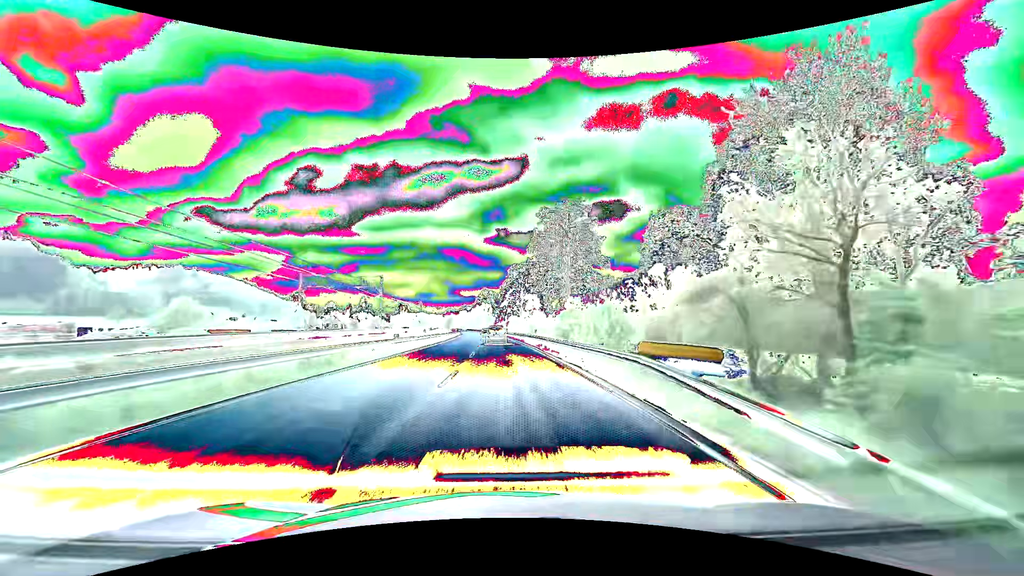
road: primary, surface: asphalt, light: Day
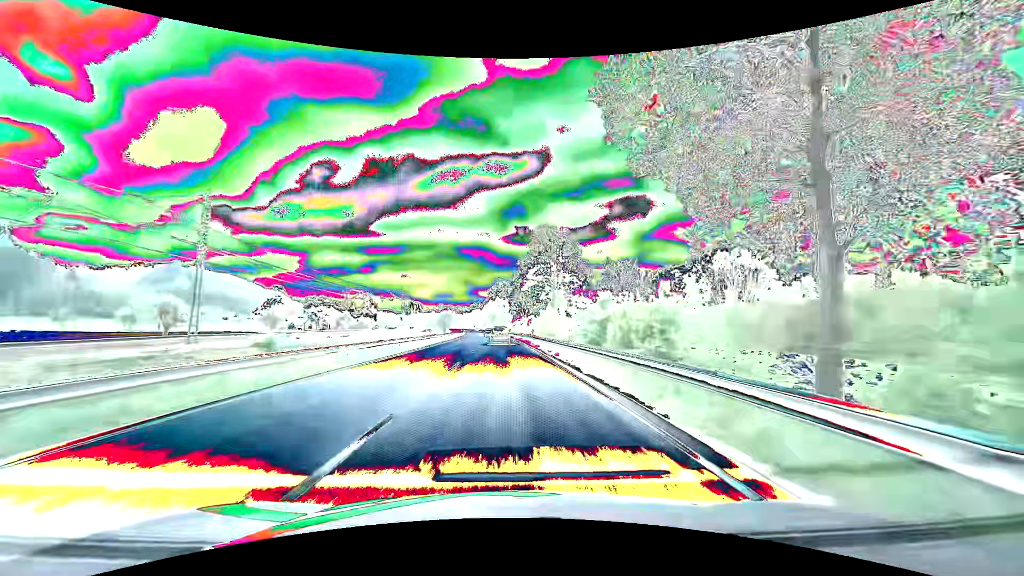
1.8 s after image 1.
(-0.9, +44.8) m; -2°
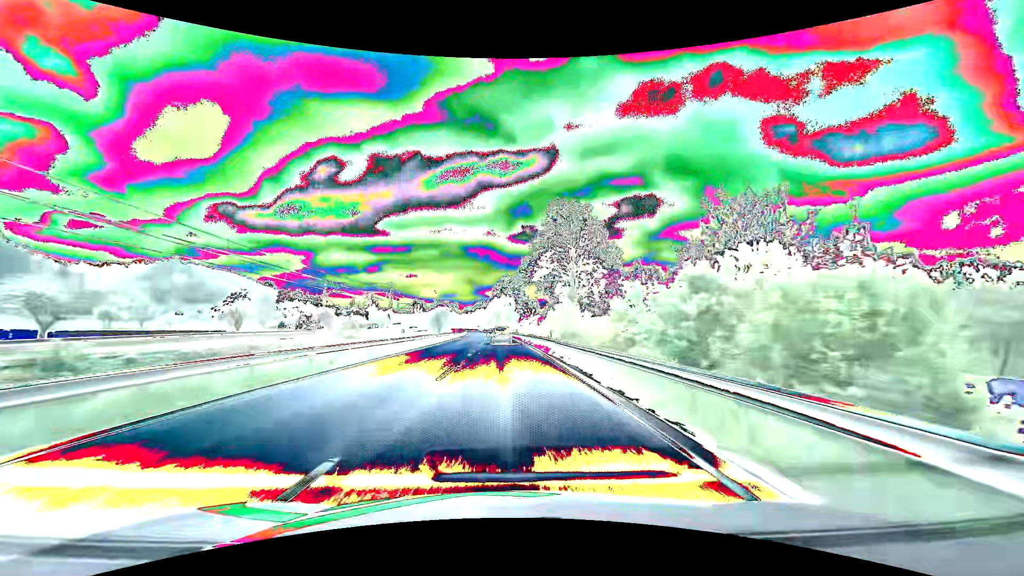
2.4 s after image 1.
(-0.1, +14.9) m; -1°
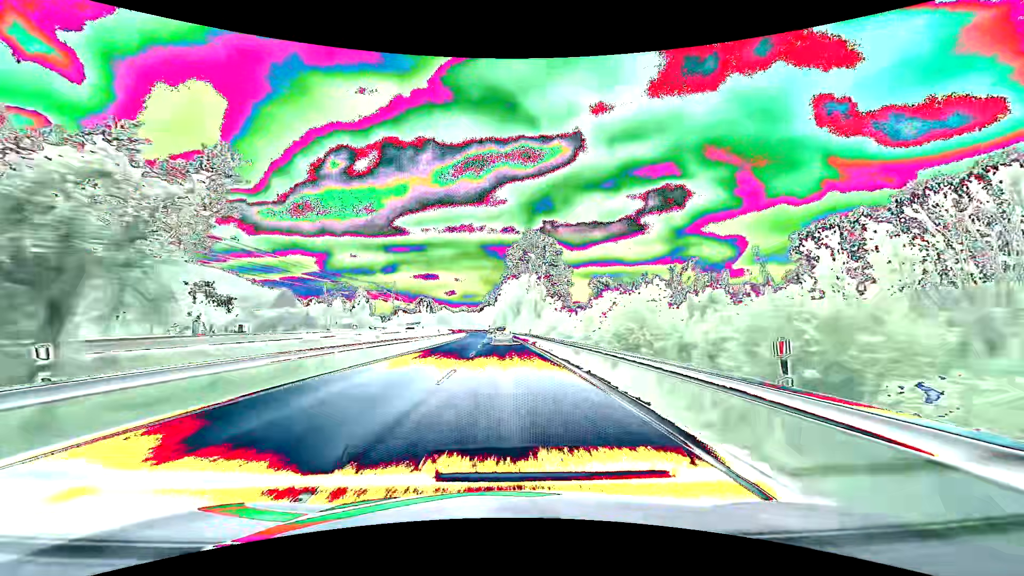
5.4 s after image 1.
(-1.6, +74.7) m; -2°
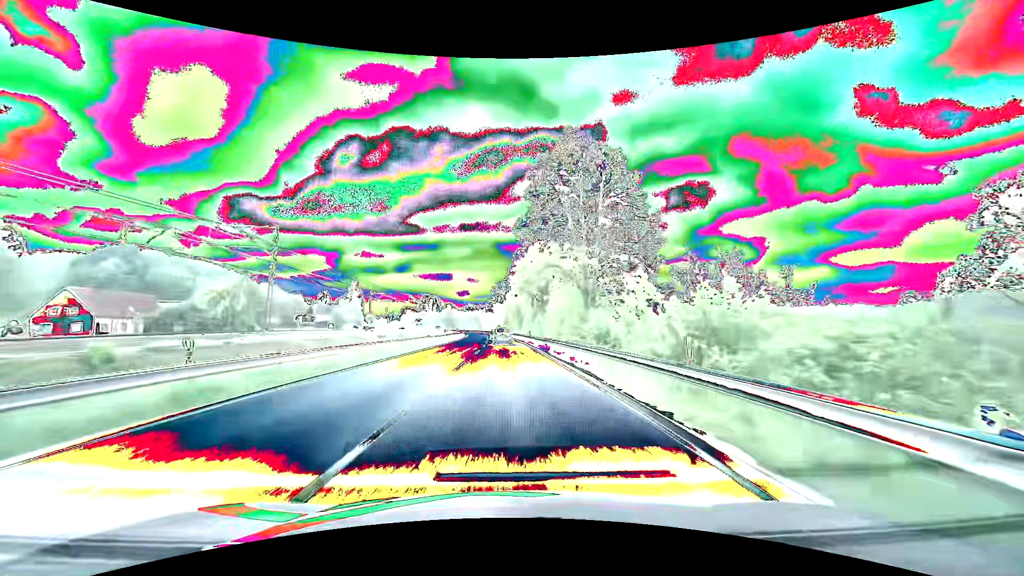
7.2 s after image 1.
(-0.7, +45.1) m; -2°
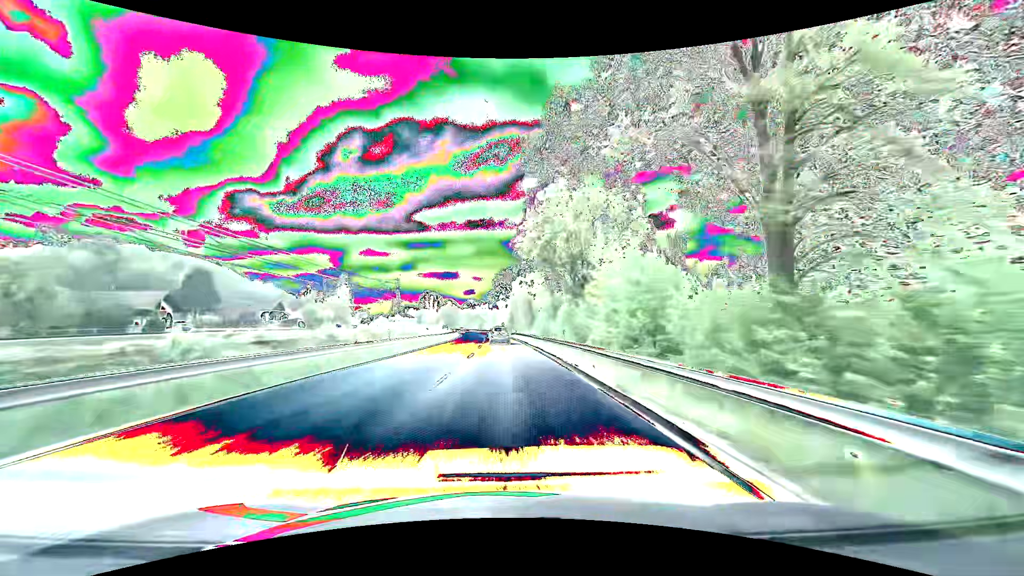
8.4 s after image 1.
(-0.1, +29.9) m; -1°
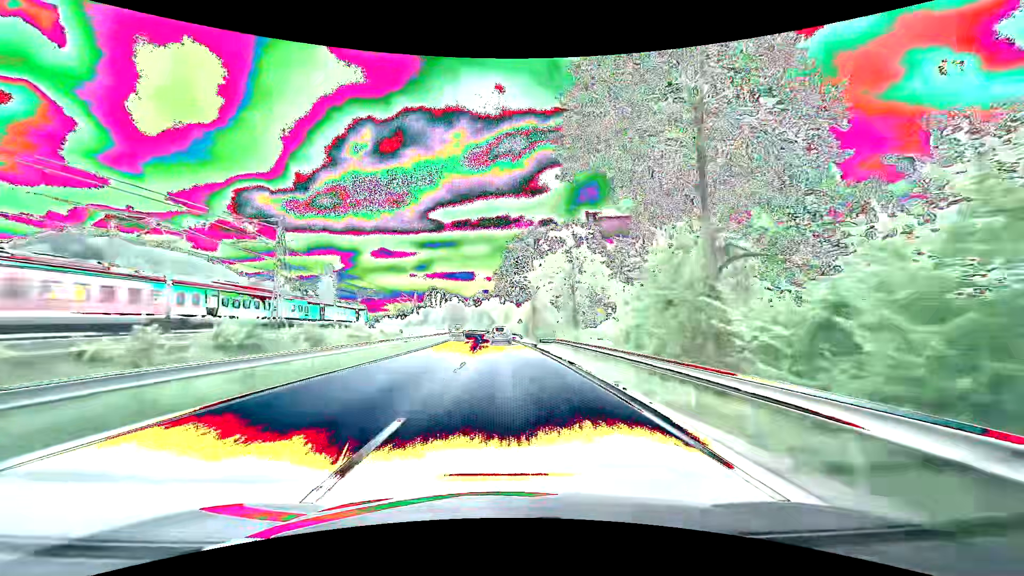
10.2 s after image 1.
(-0.7, +44.4) m; -2°
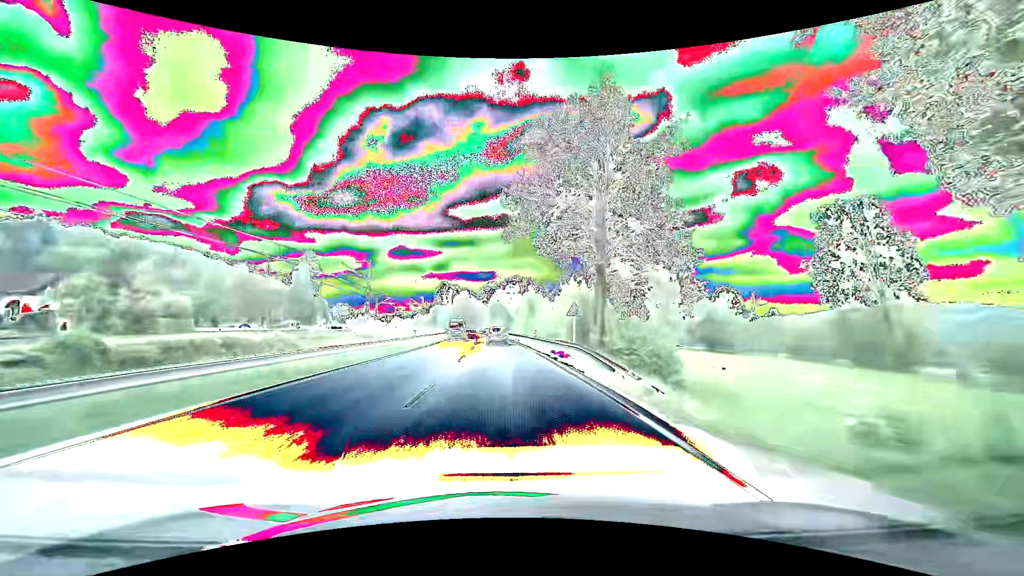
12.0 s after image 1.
(-0.6, +43.8) m; -2°
(0, +10) (0, +20) (-1, +30) (-1, +40) (-2, +50) (-2, +60) (-3, +70) (-4, +80) (-5, +90) (-6, +100) m
